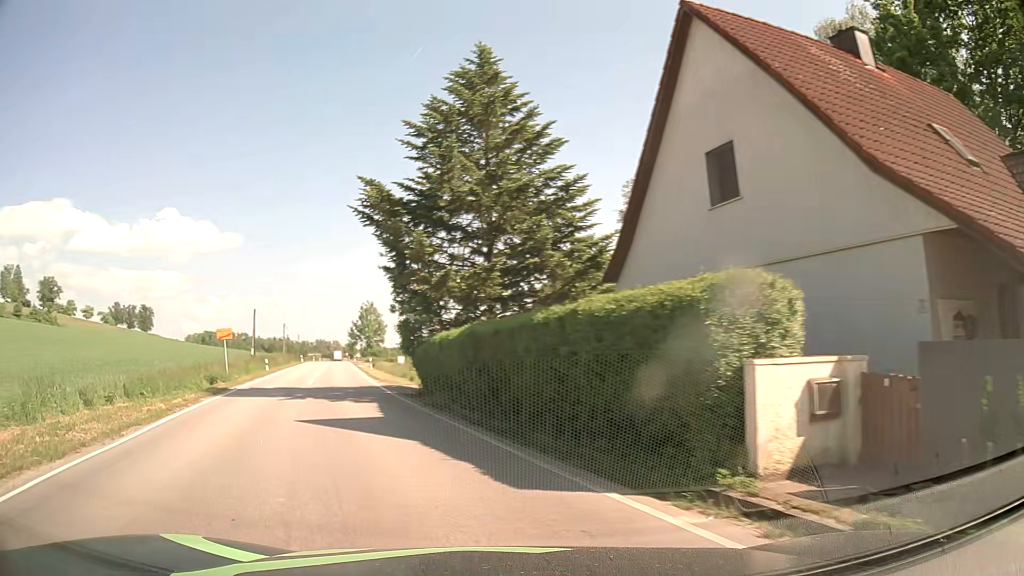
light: Day
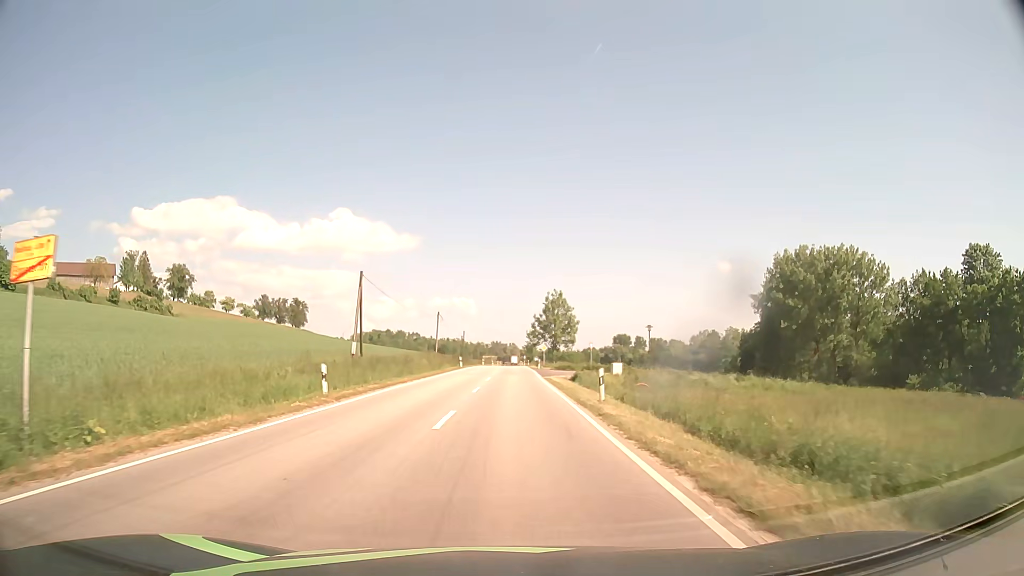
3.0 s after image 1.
(-8.0, +31.3) m; -16°
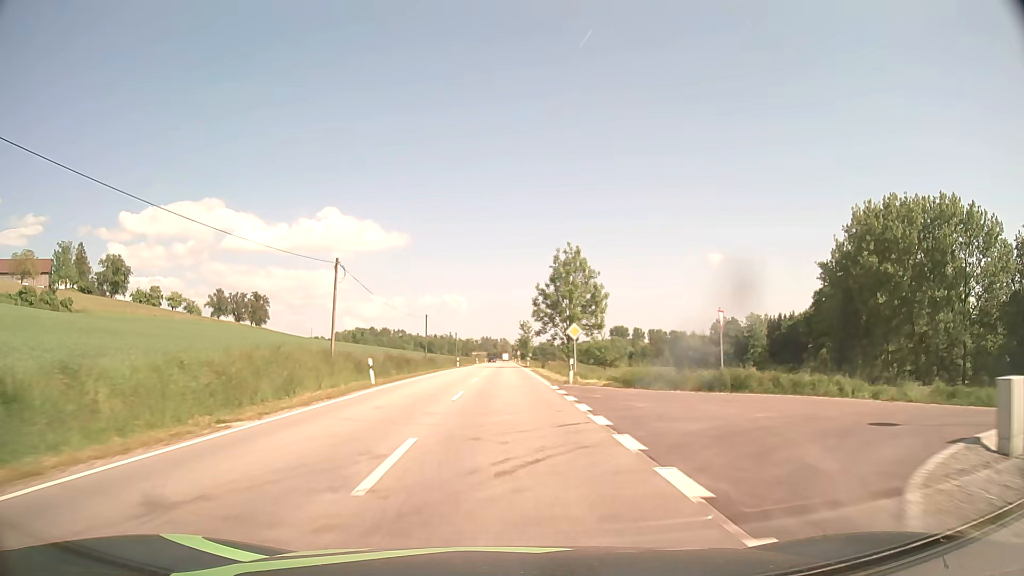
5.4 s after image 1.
(+0.4, +43.0) m; +1°
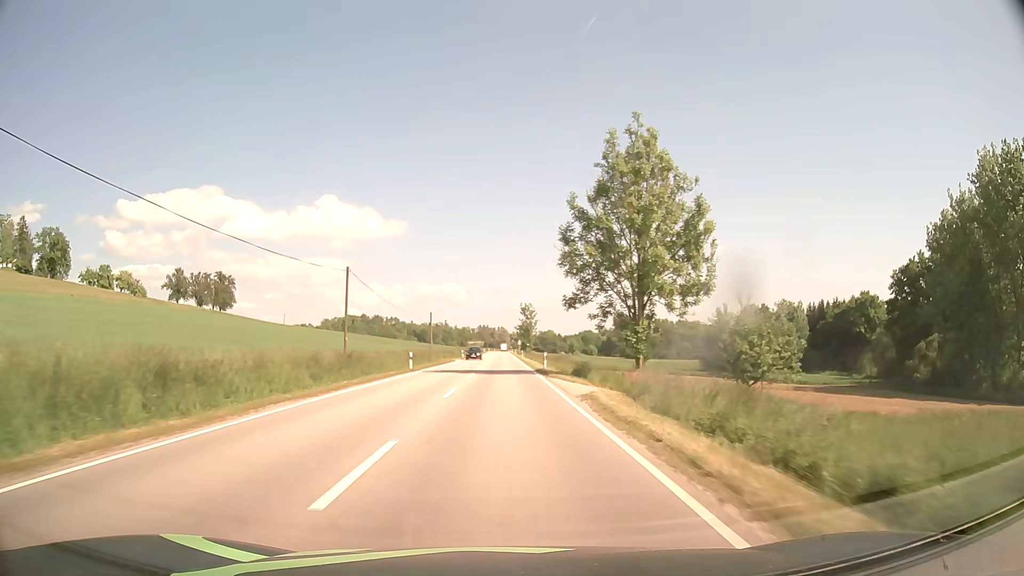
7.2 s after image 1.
(+0.1, +36.9) m; 0°
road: secondary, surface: asphalt
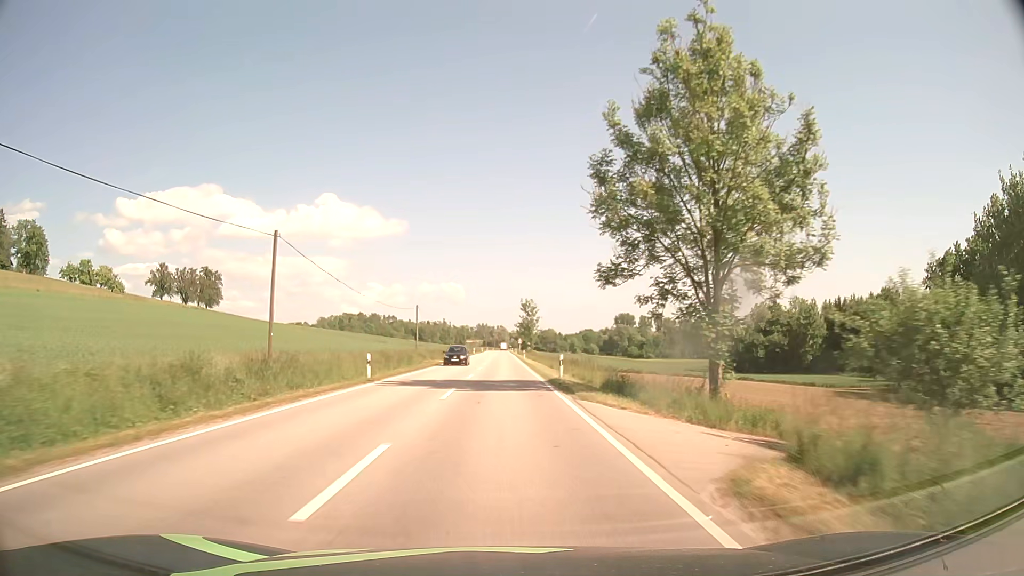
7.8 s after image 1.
(0.0, +12.3) m; 0°
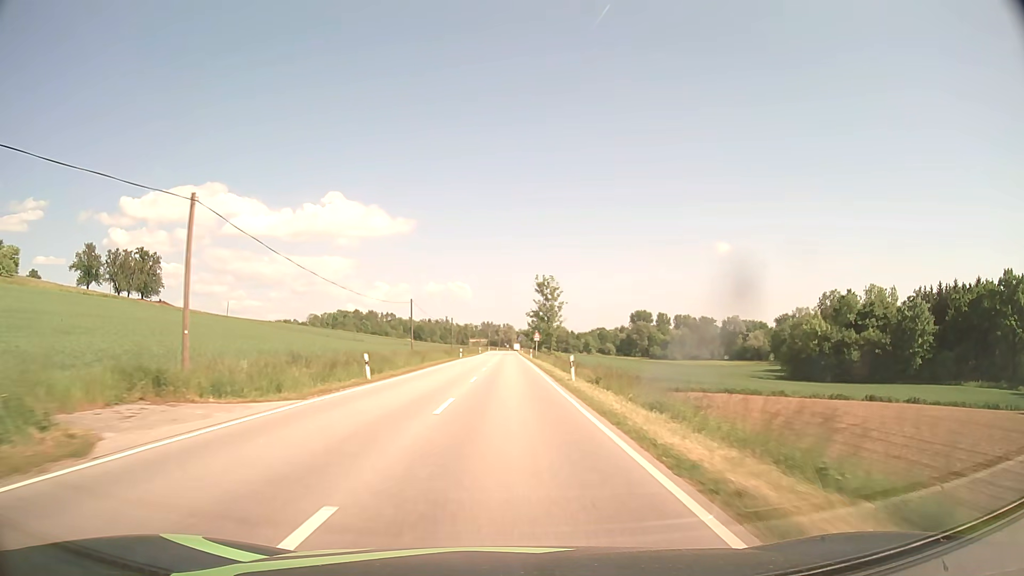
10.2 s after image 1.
(-0.3, +51.9) m; -1°
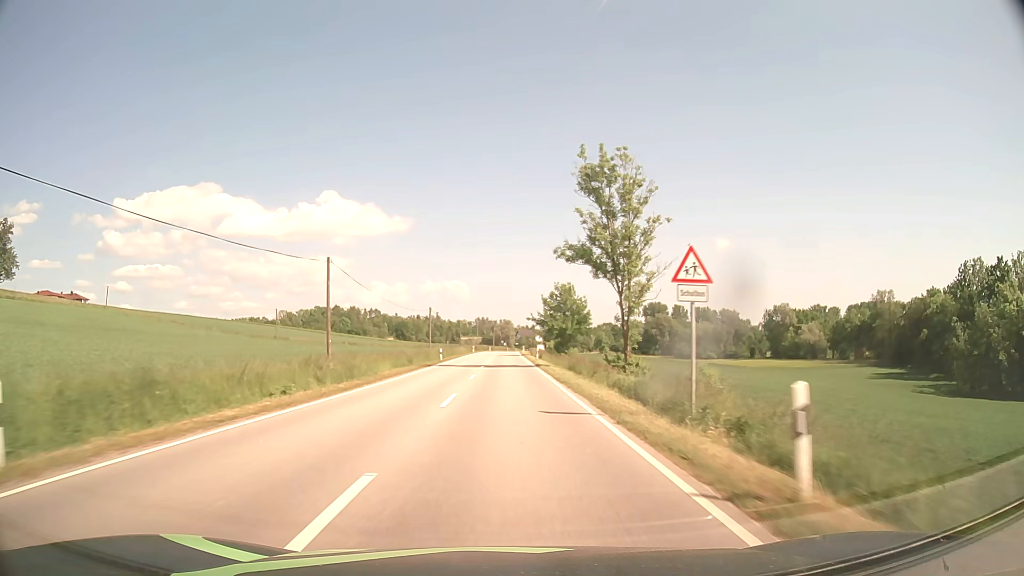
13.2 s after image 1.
(+0.3, +70.8) m; 0°
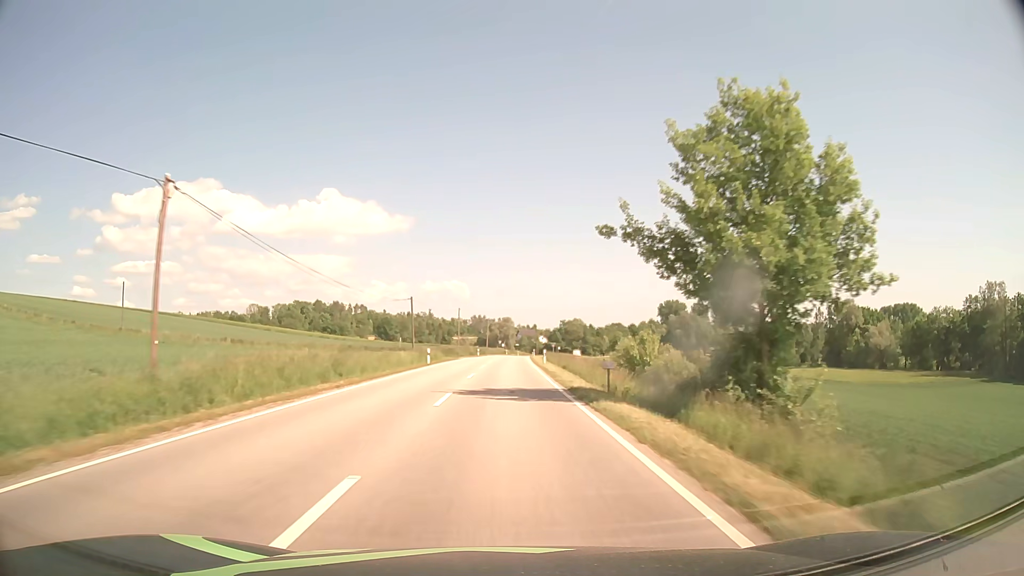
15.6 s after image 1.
(0.0, +60.3) m; 0°
(0, +10) (0, +20) (0, +30) (0, +40) (0, +50) (0, +60) (+1, +70) (+1, +80) (+1, +90) (+2, +100) m
